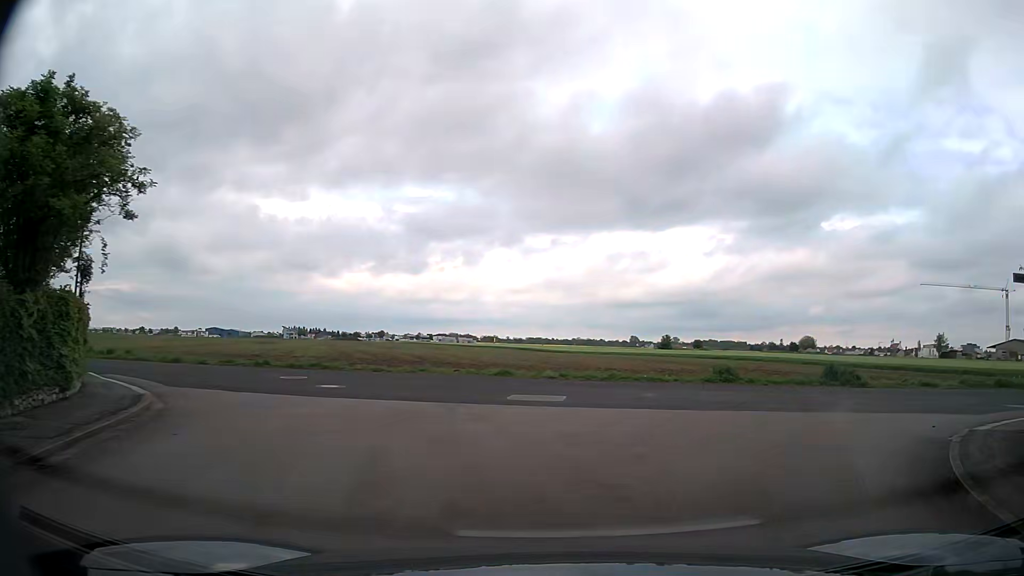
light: Day
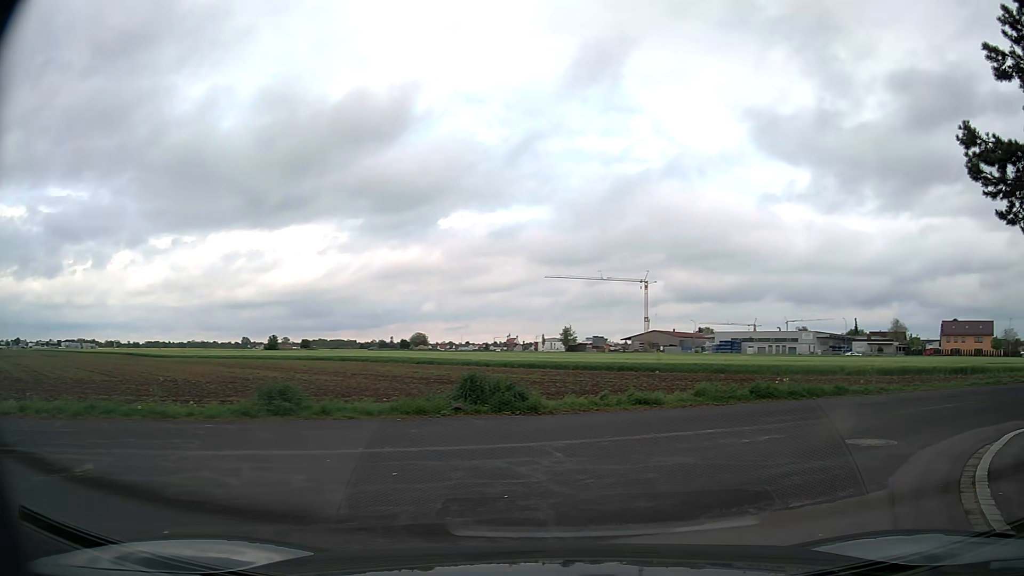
(+2.7, +8.9) m; +35°
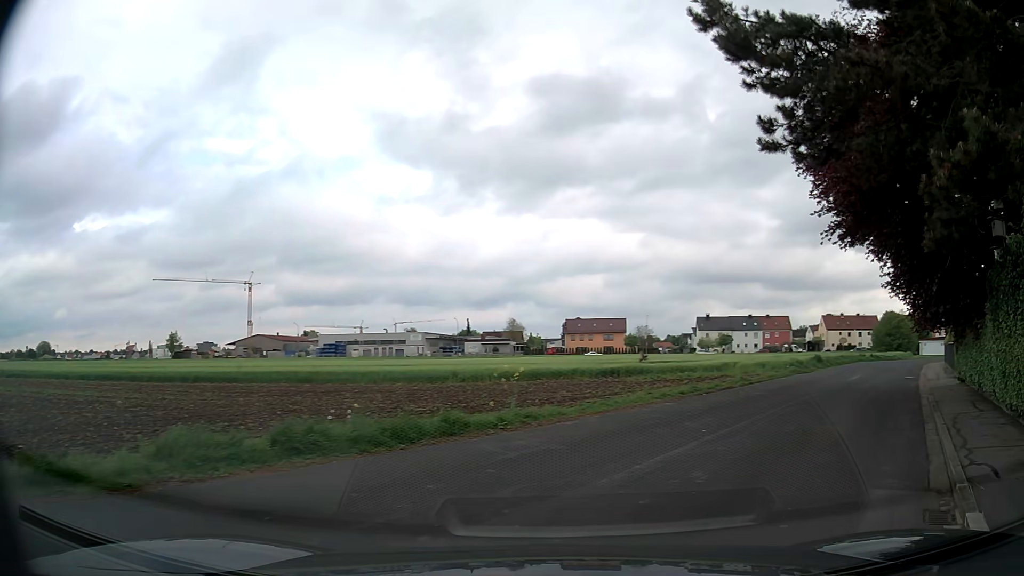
(+2.3, +7.6) m; +33°
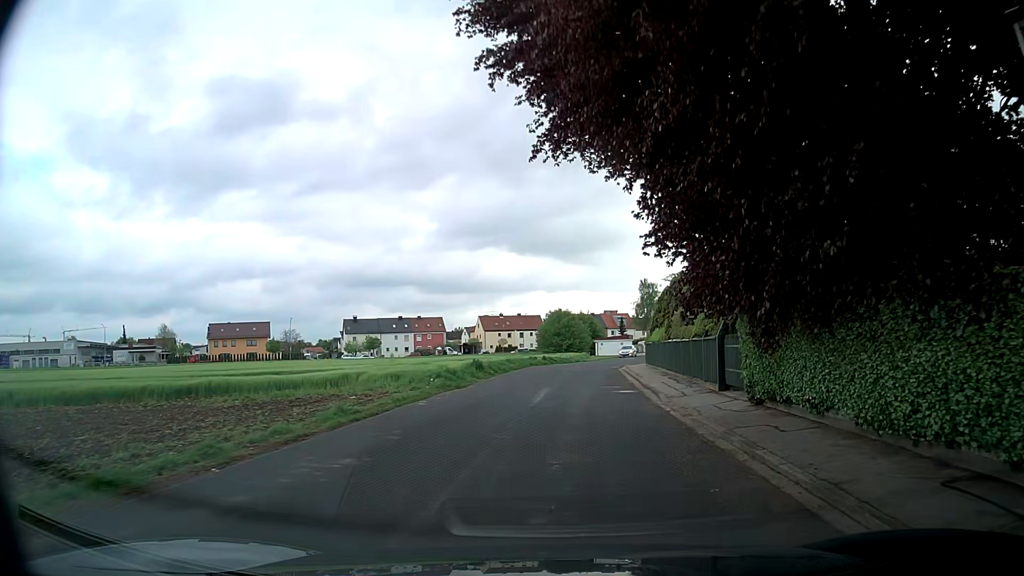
(+3.1, +10.5) m; +28°
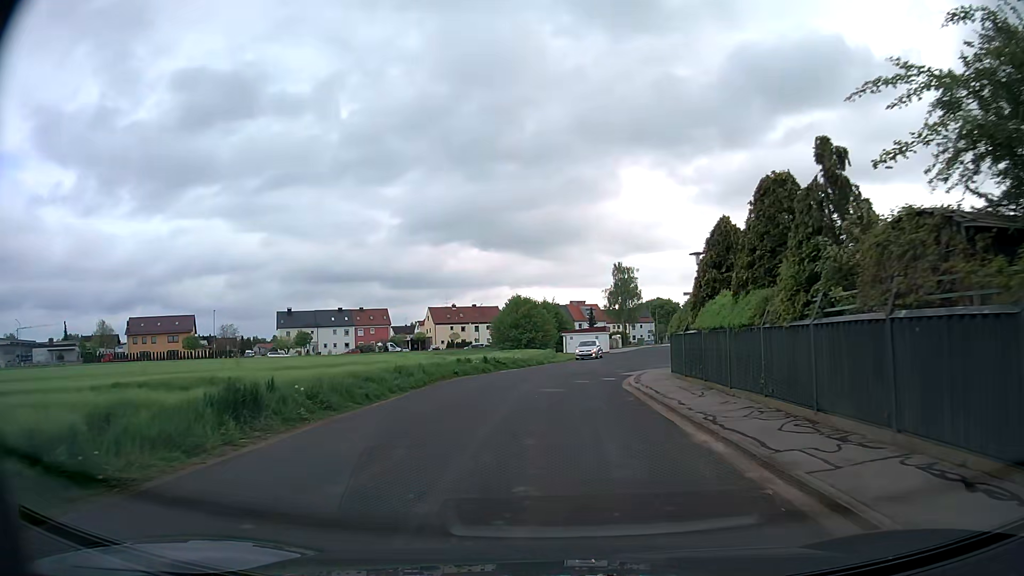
(+1.0, +20.7) m; +3°
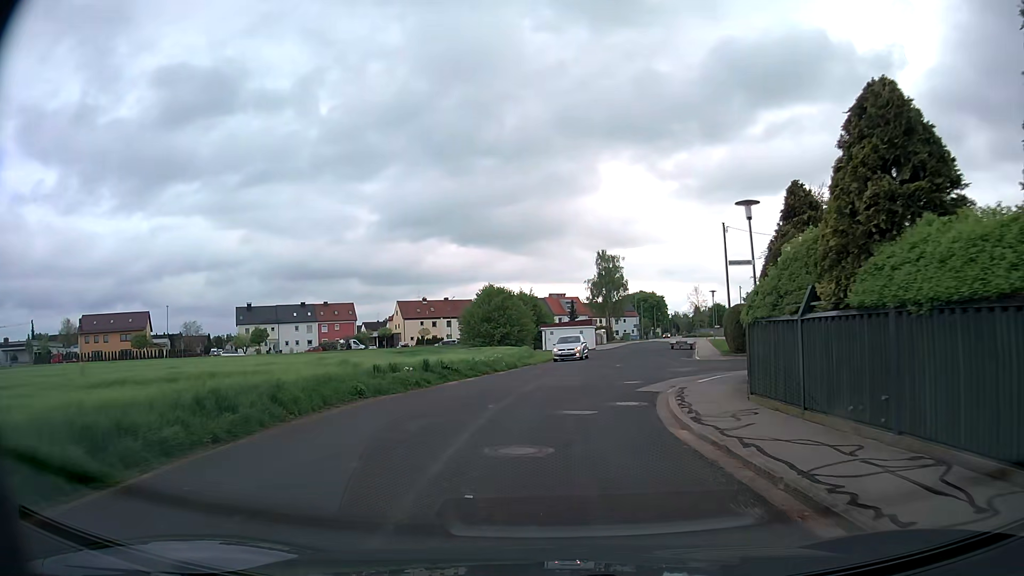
(+0.2, +10.4) m; +2°
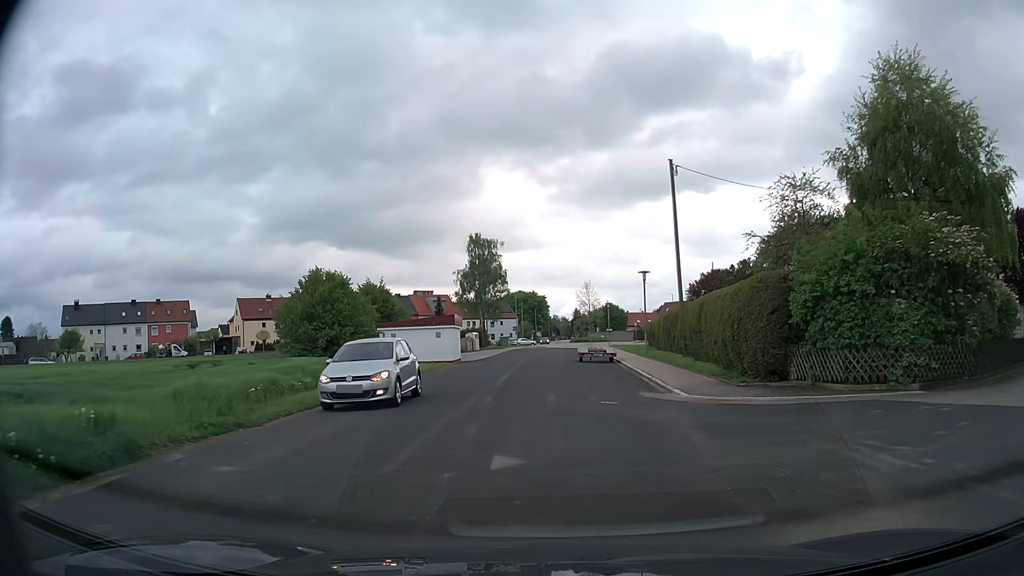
(+2.0, +22.4) m; +9°
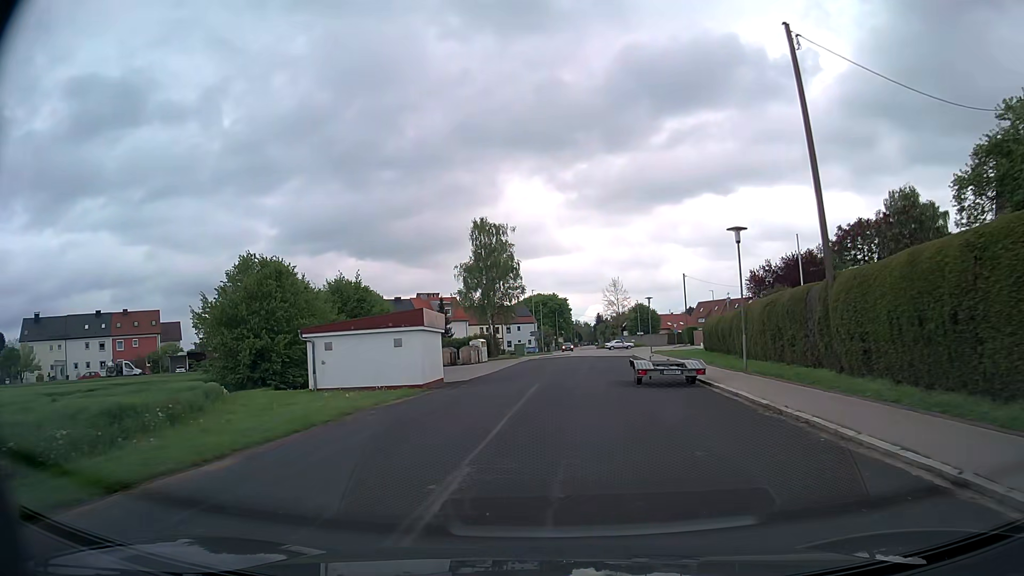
(+0.2, +16.9) m; 0°
(0, +10) (0, +20) (+1, +30) (+3, +40) (+4, +50) (+5, +60) (+7, +70) (+9, +79) (+12, +89) (+16, +98) m
